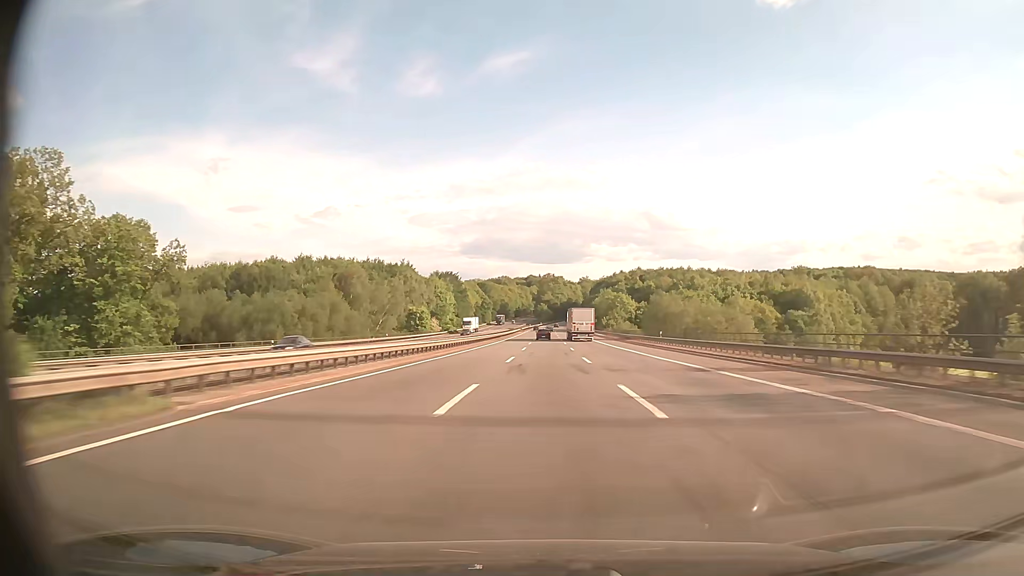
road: motorway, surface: asphalt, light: Day
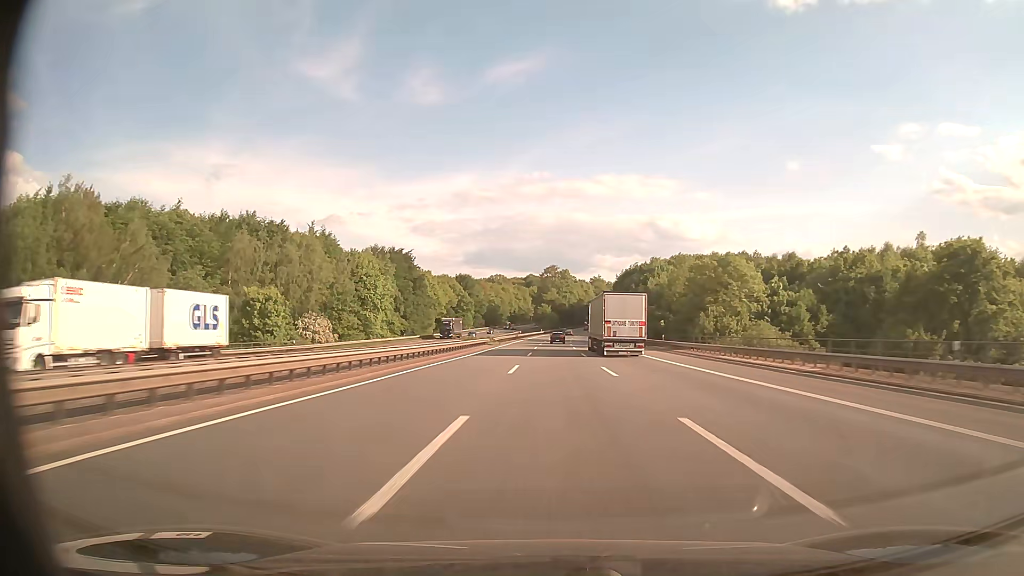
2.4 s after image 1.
(-0.6, +96.2) m; 0°
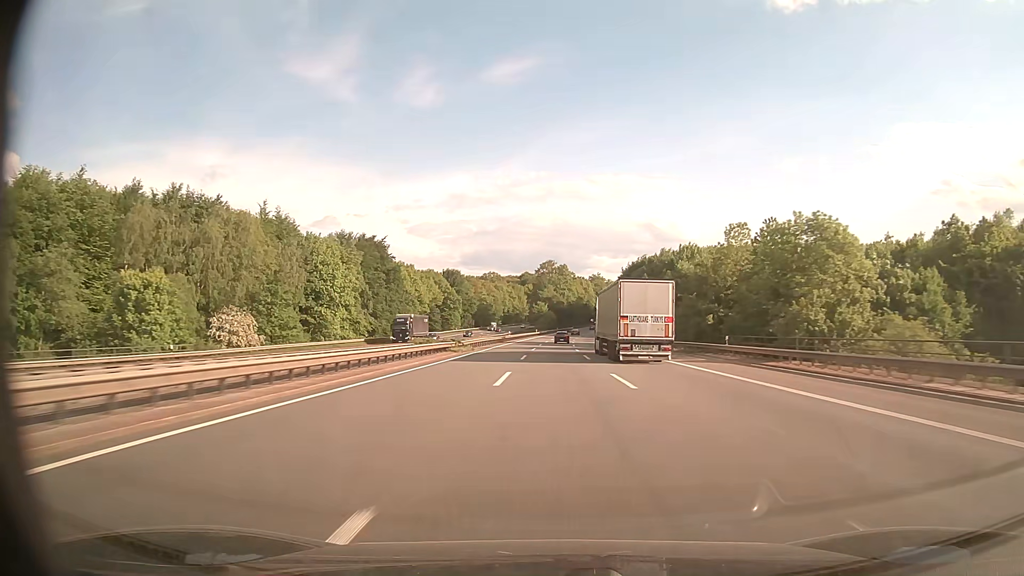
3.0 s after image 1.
(+0.1, +24.0) m; 0°
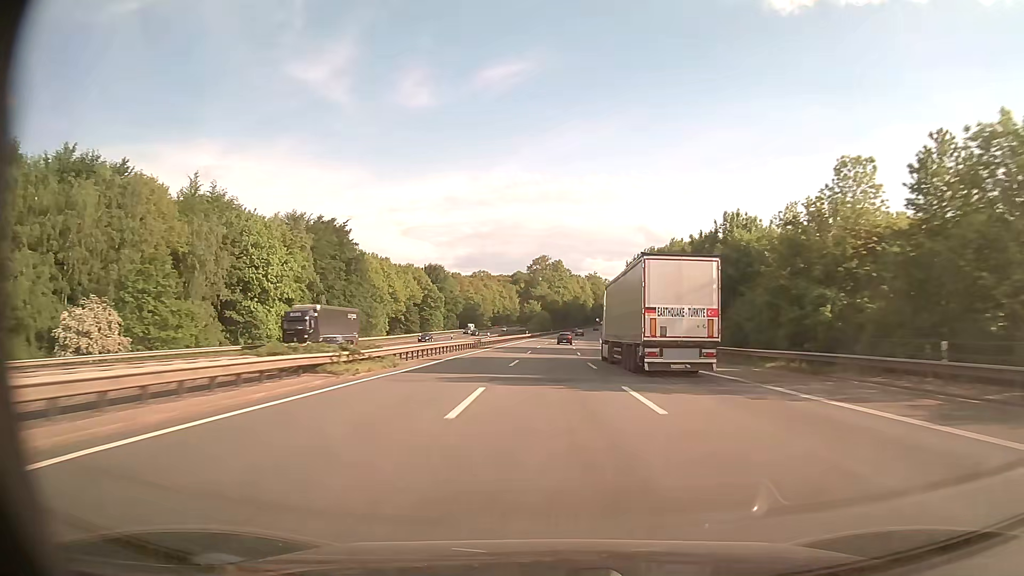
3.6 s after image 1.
(+0.1, +24.0) m; +1°
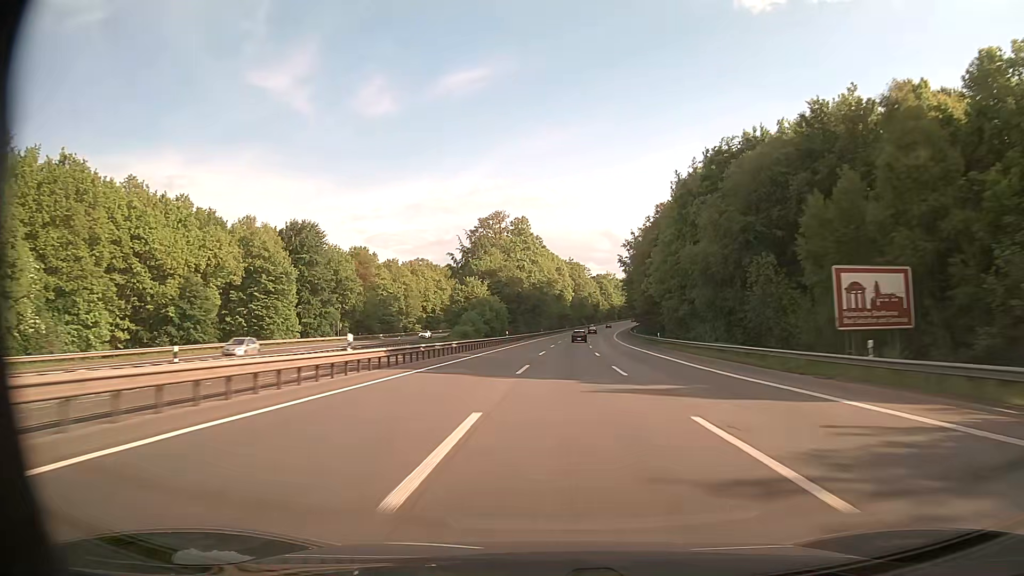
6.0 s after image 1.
(+1.4, +95.8) m; +3°
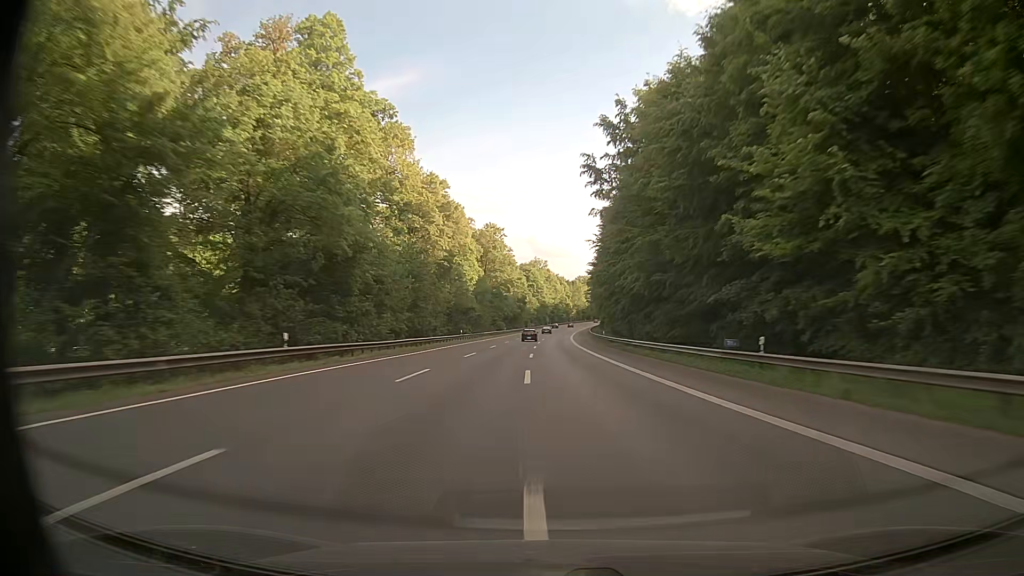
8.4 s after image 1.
(+5.9, +95.0) m; +7°
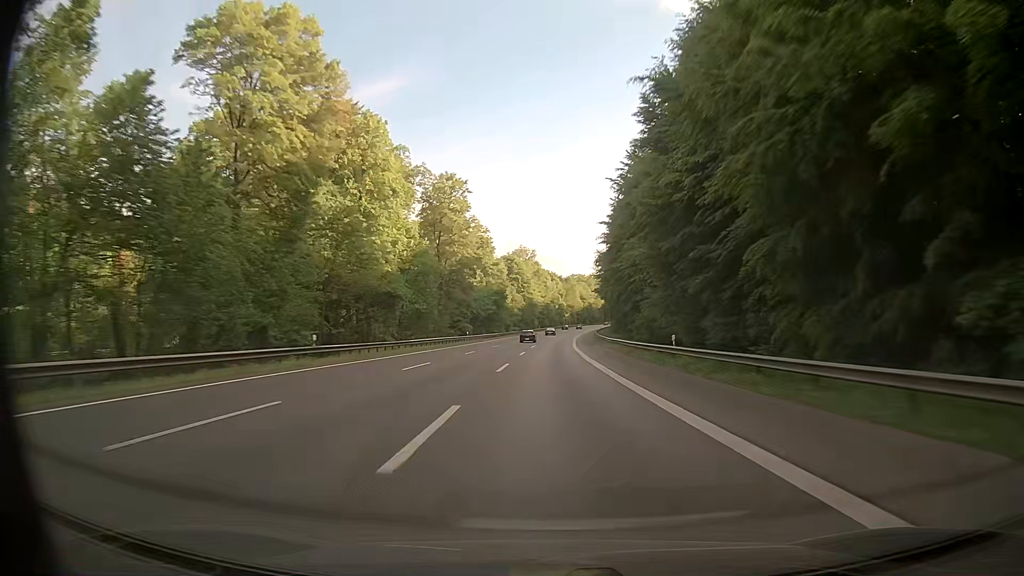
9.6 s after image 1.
(+0.6, +47.4) m; +1°
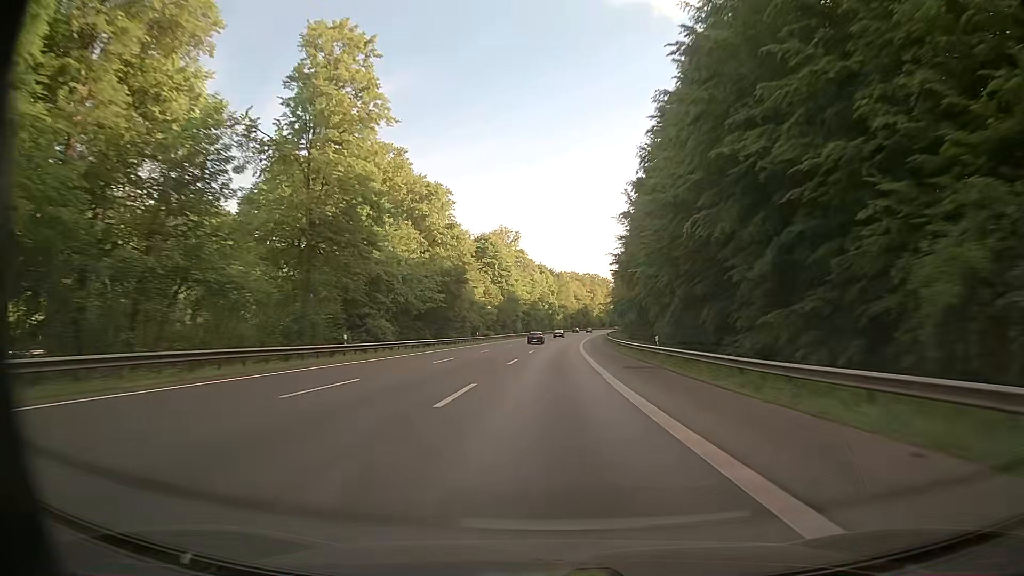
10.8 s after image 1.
(+0.4, +47.3) m; +1°
(0, +10) (0, +20) (0, +30) (0, +40) (+1, +50) (+1, +60) (+2, +70) (+2, +80) (+3, +90) (+3, +100) m
